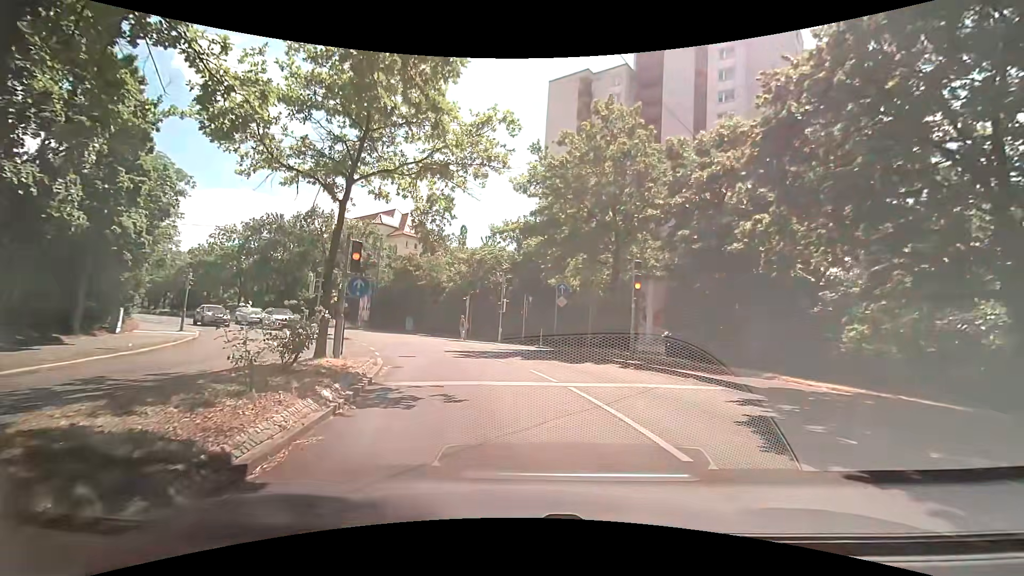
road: secondary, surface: asphalt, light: Day
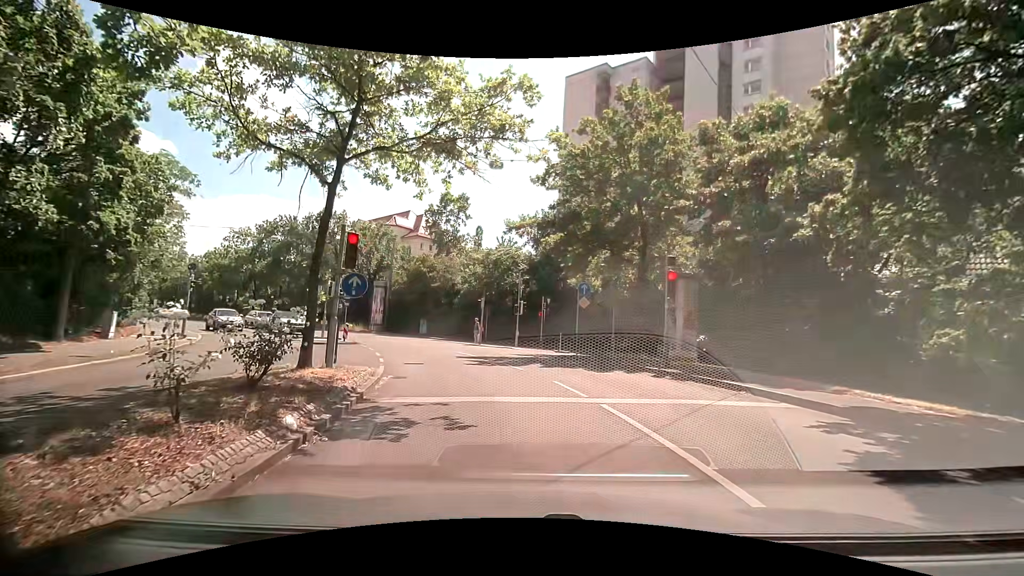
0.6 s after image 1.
(0.0, +1.7) m; -4°
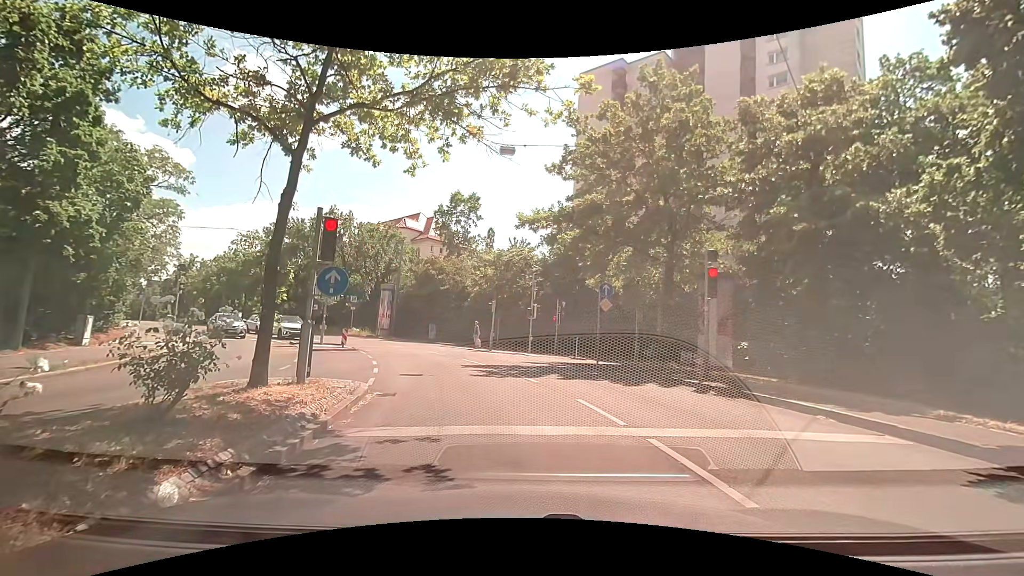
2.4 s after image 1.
(0.0, +2.0) m; -2°
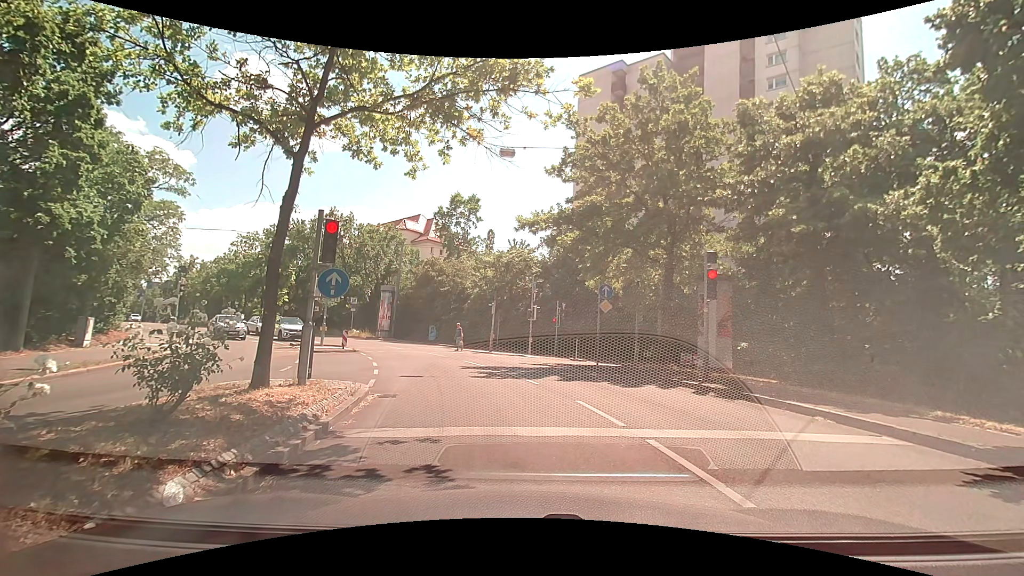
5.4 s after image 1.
(0.0, +0.1) m; 0°
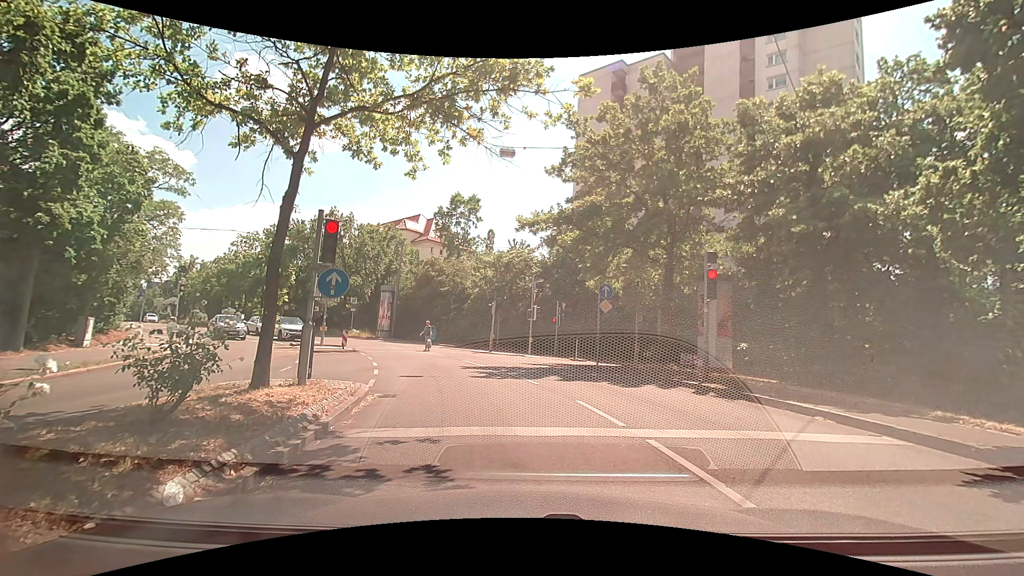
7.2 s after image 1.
(0.0, 0.0) m; 0°
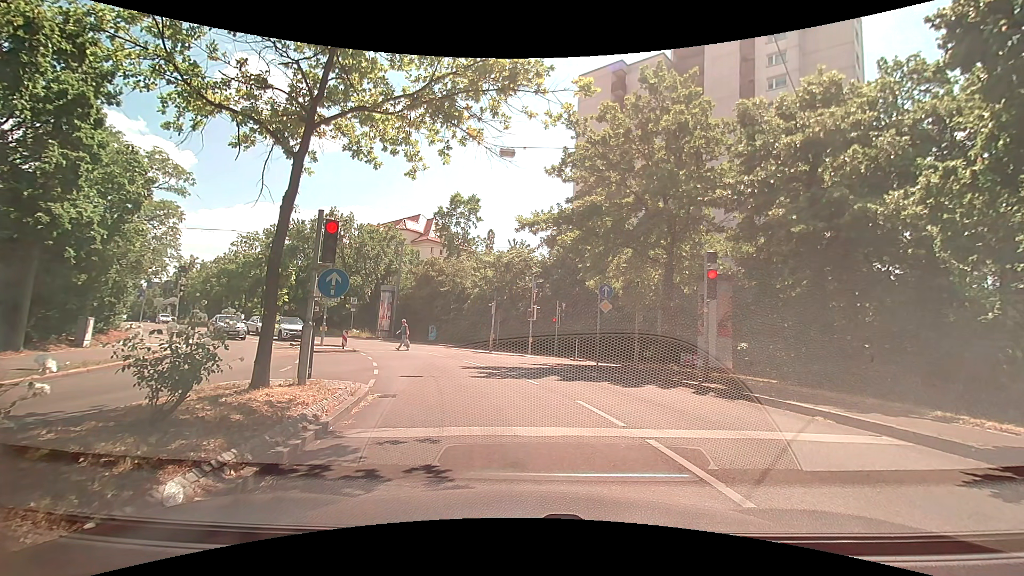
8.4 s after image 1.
(0.0, 0.0) m; 0°
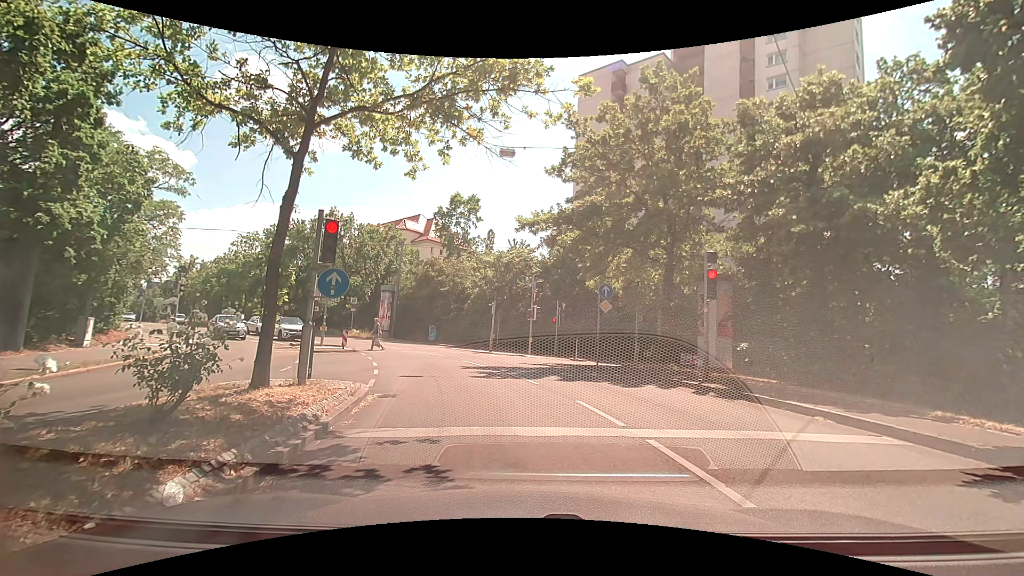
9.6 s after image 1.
(0.0, 0.0) m; 0°
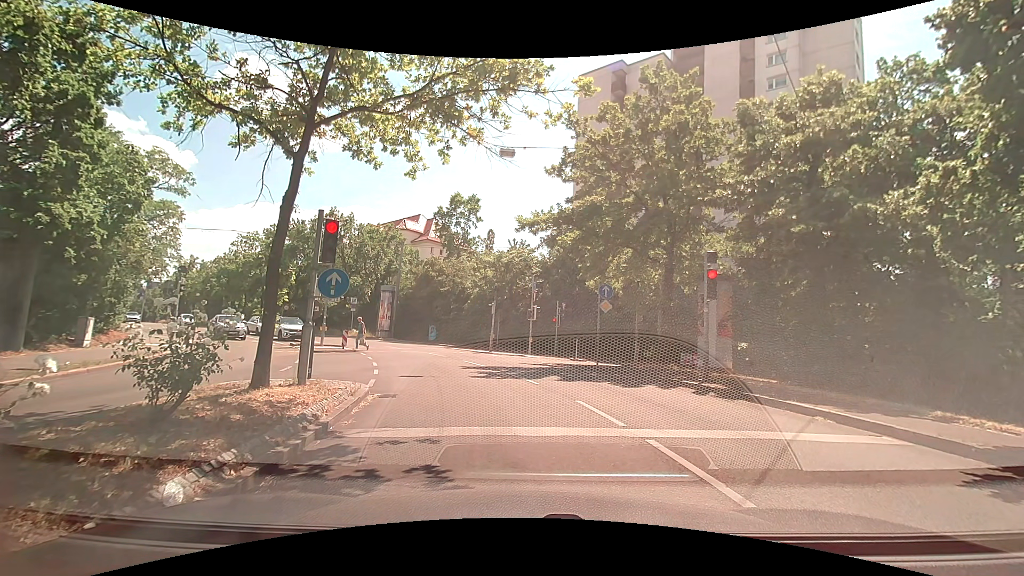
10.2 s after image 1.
(0.0, 0.0) m; 0°
(0, +10) (-2, +20) (-6, +29) (-11, +38) (-17, +45) (-24, +52) (-31, +60) (-38, +67) (-44, +75) (-51, +82) m
